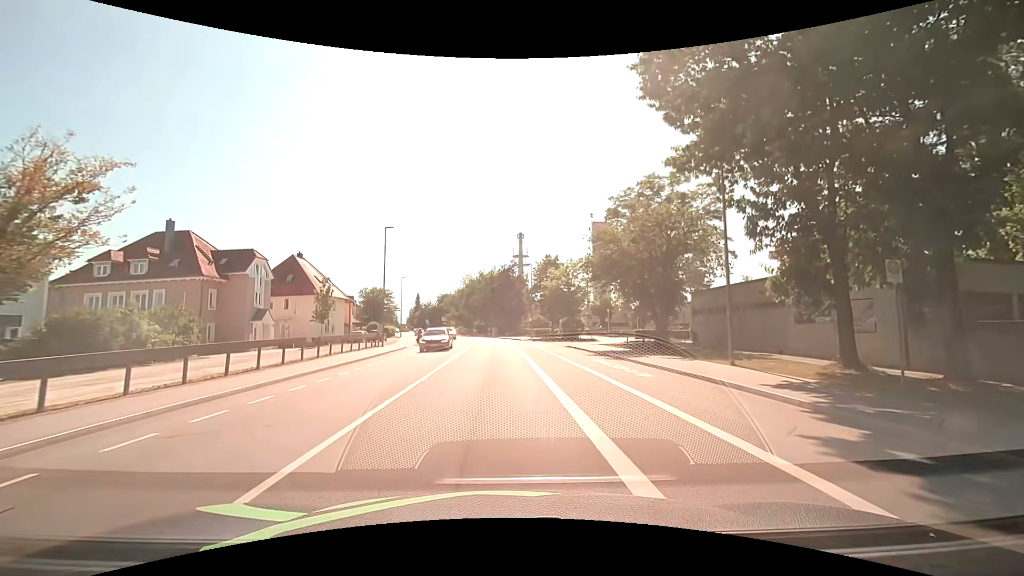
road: tertiary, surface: asphalt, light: Day
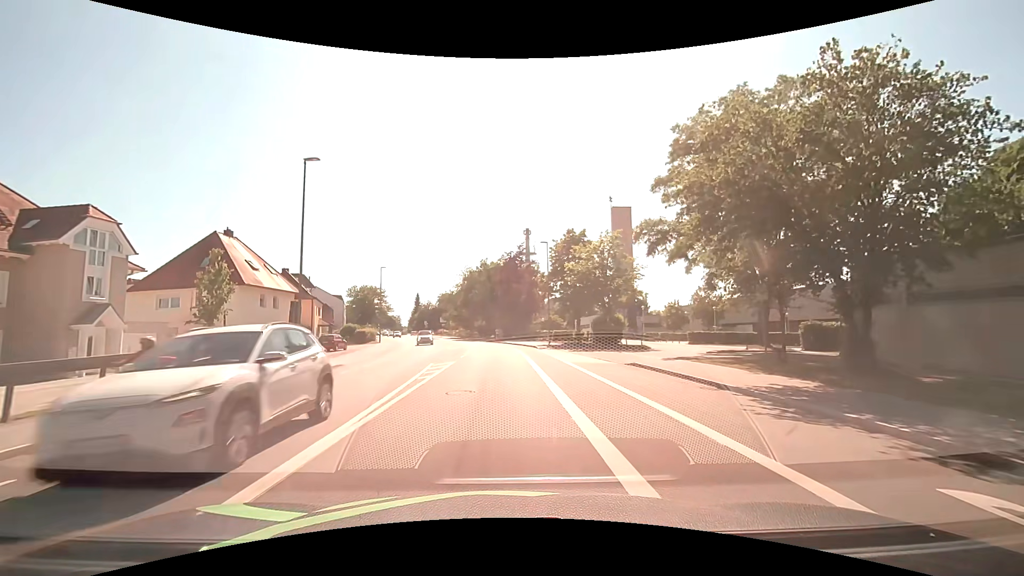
(-0.1, +18.4) m; -1°
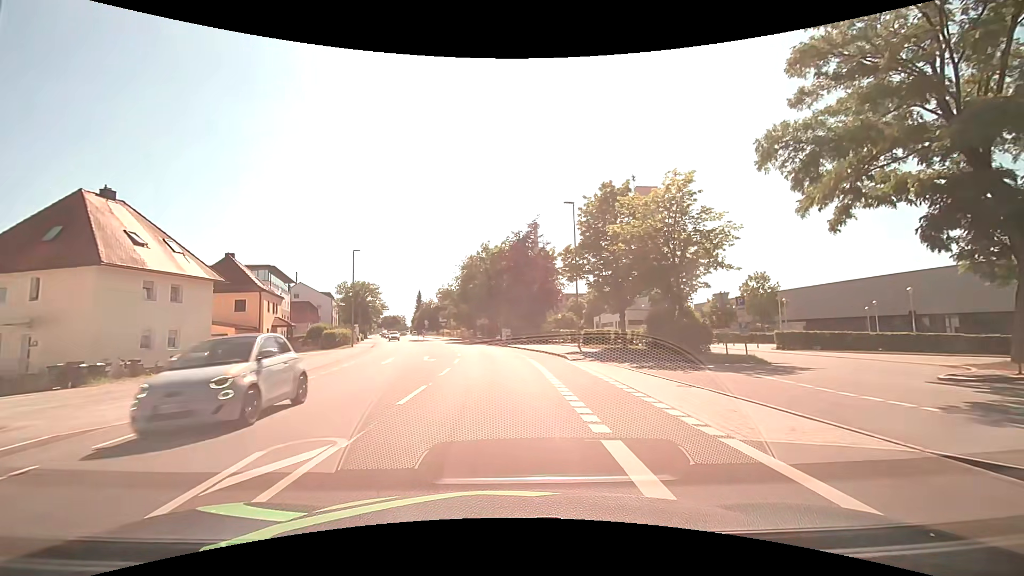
(-0.1, +15.5) m; -1°
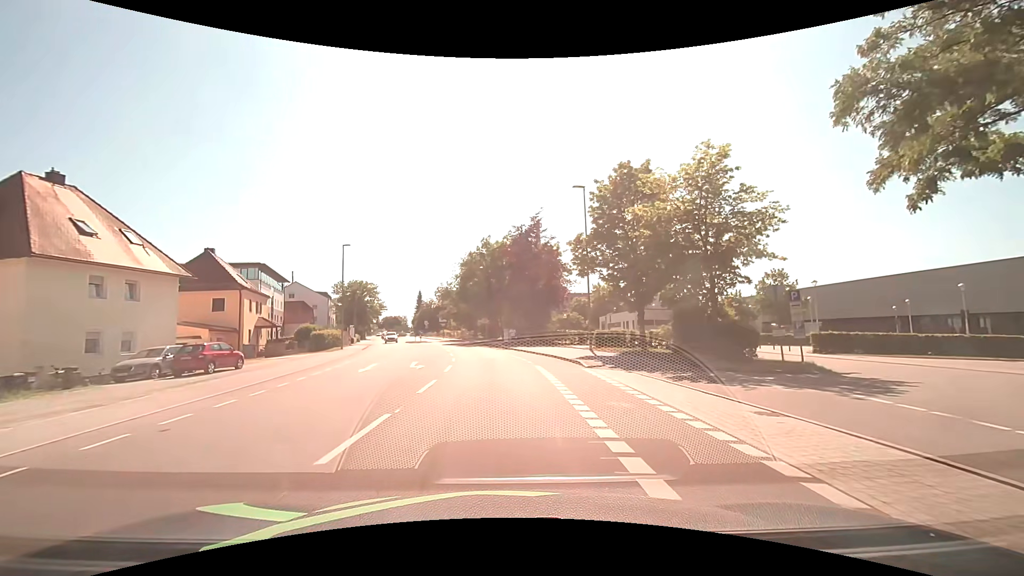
(0.0, +4.0) m; -1°
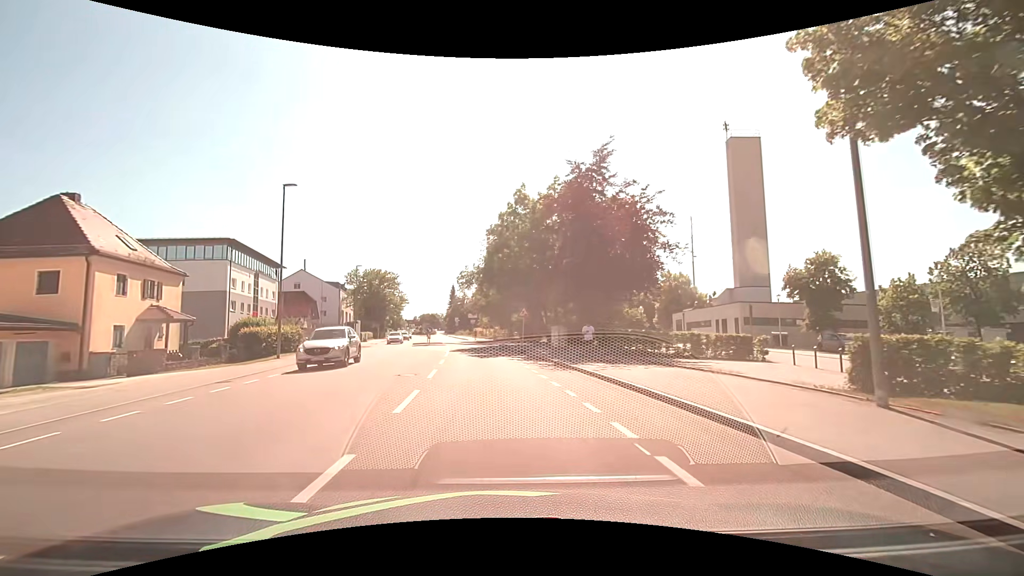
(-0.4, +21.0) m; -4°
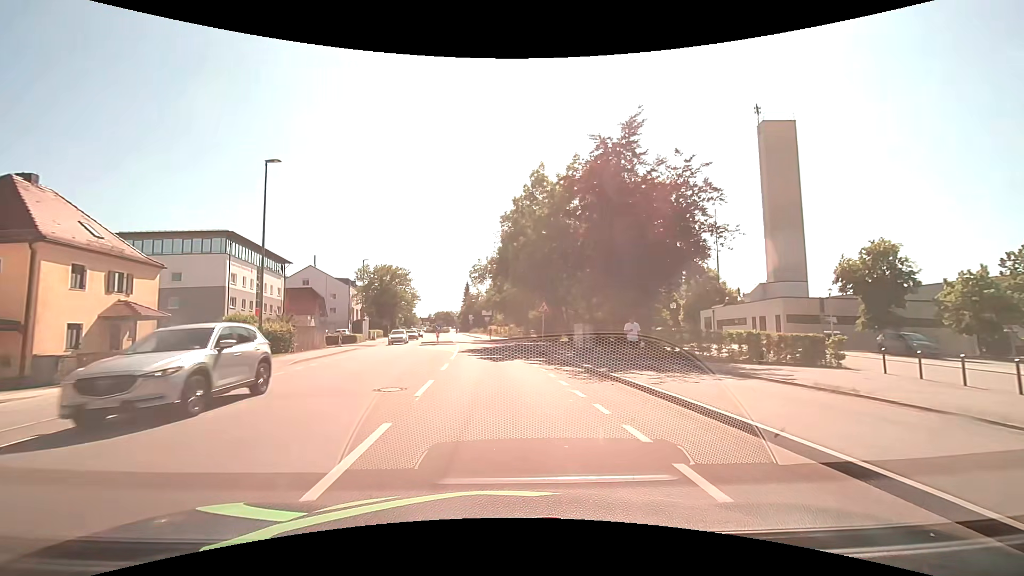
(-0.1, +4.3) m; -2°
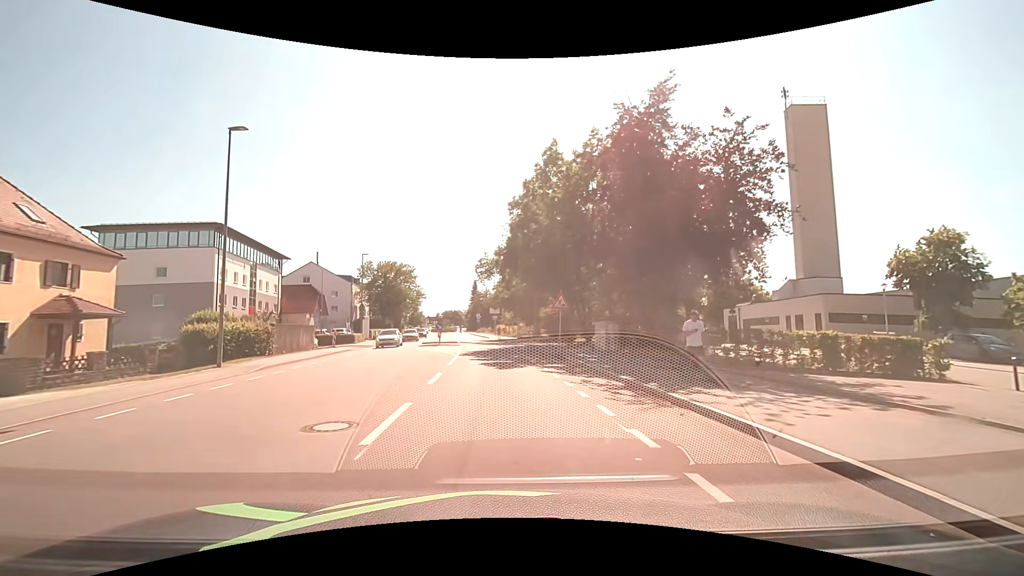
(0.0, +4.3) m; 0°
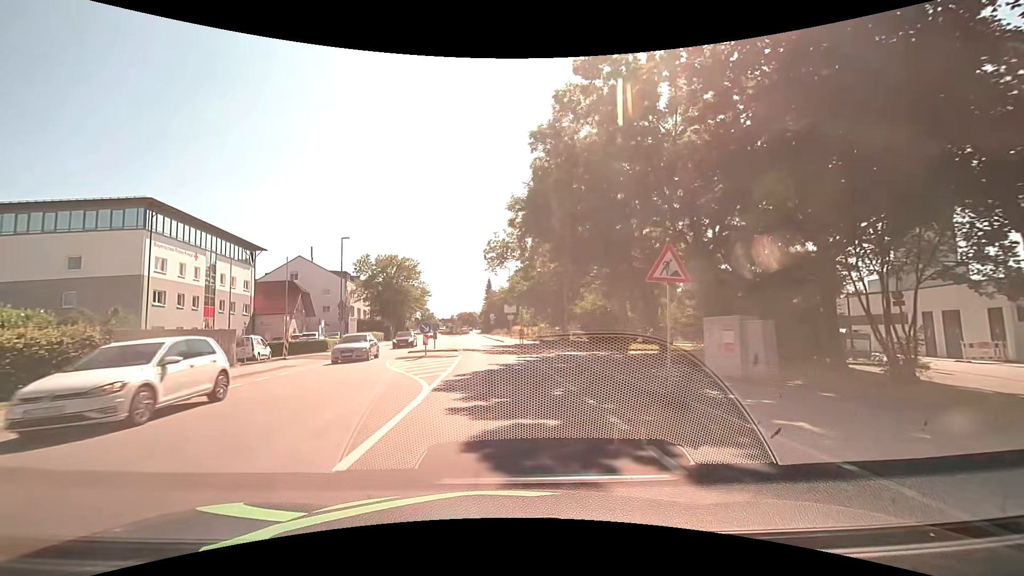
(-0.3, +13.0) m; -2°
(0, +10) (-1, +20) (-1, +30) (-2, +40) (-3, +50) (-4, +60) (-5, +70) (-6, +80) (-7, +90) (-8, +100) m
